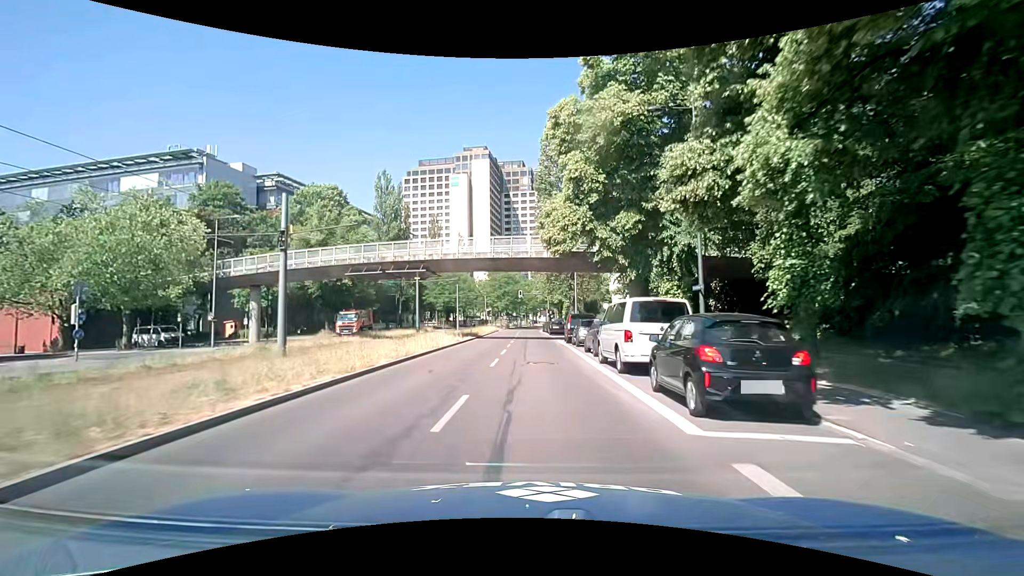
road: secondary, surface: asphalt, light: Day
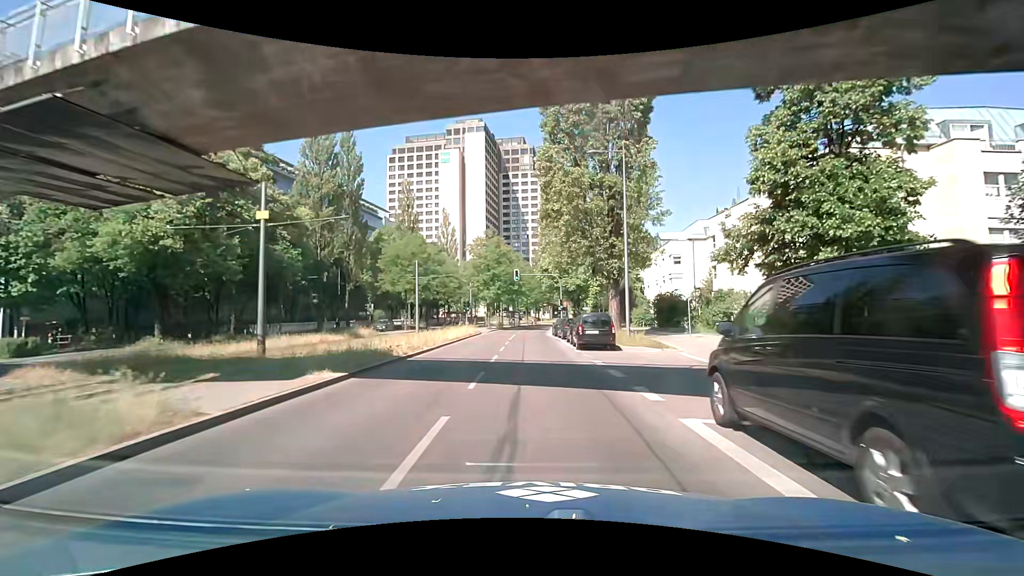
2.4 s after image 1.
(0.0, +28.1) m; +1°
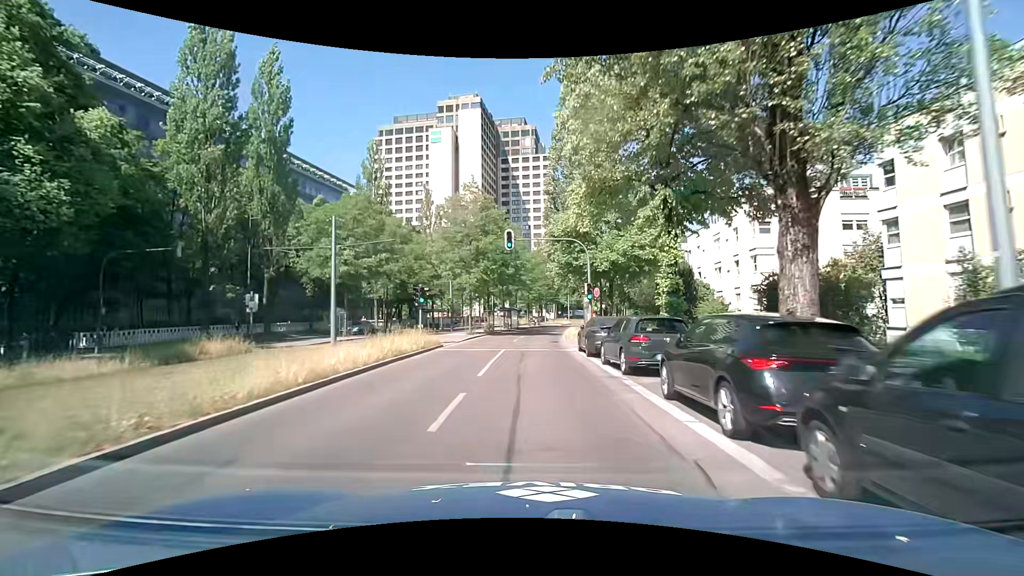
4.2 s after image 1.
(-0.6, +20.9) m; -1°
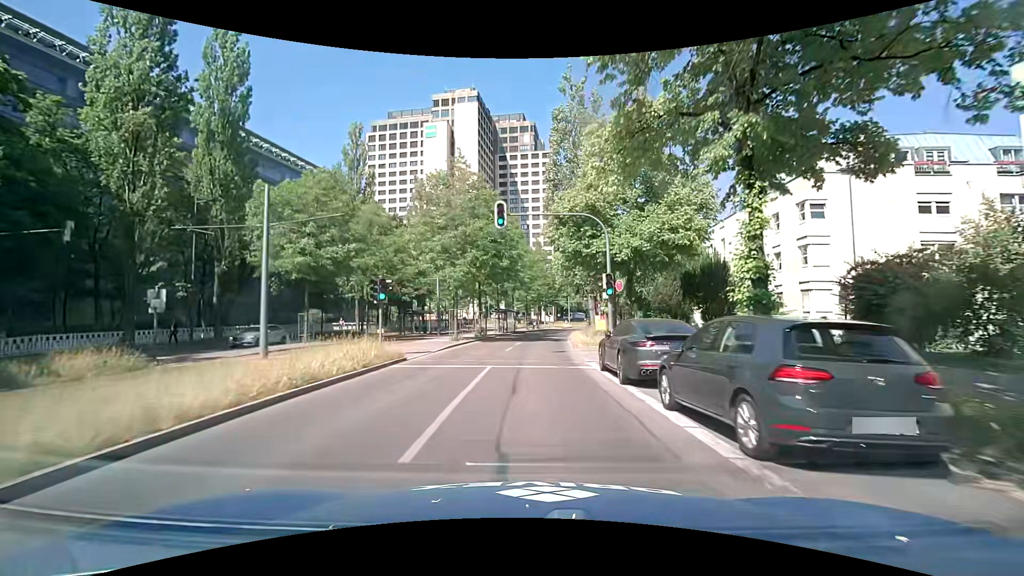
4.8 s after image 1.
(-0.1, +6.9) m; -1°
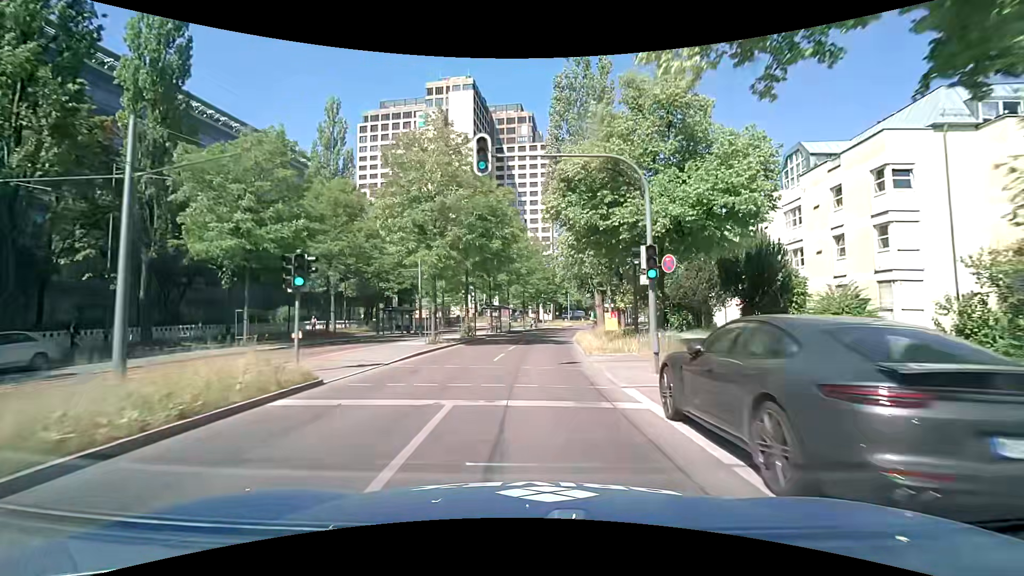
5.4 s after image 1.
(0.0, +6.9) m; 0°
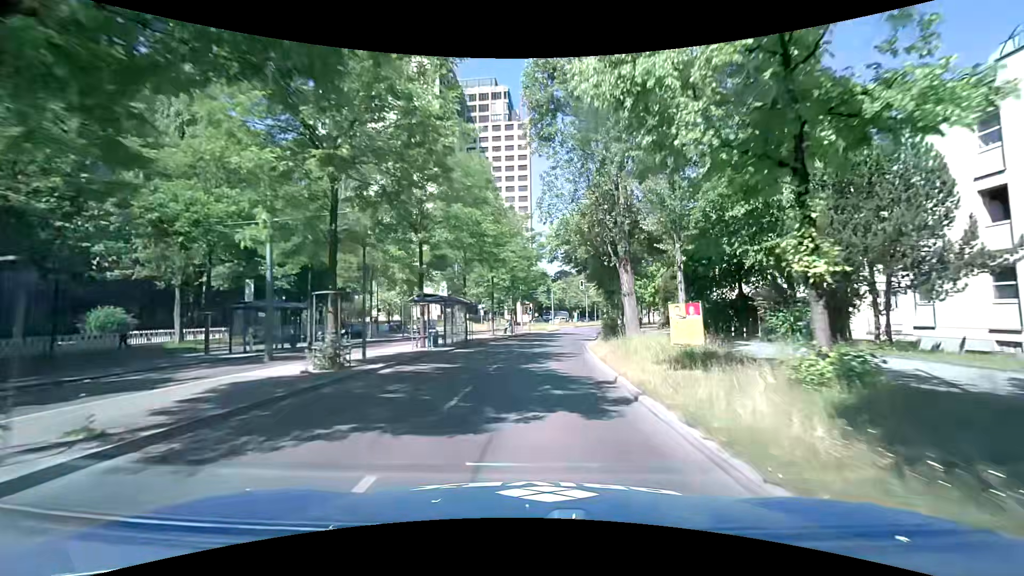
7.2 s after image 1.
(+0.4, +21.2) m; +3°
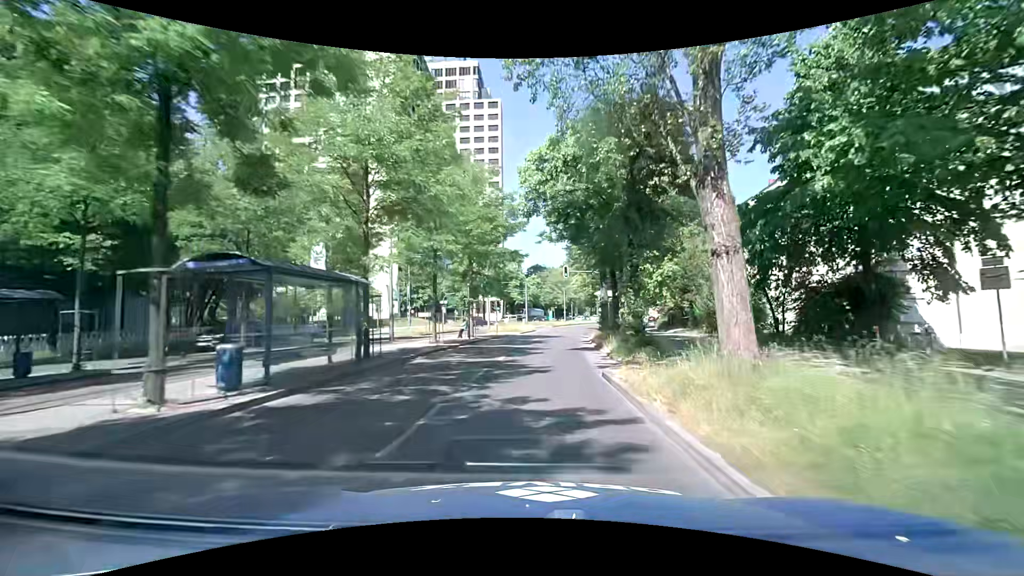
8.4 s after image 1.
(+0.3, +14.6) m; +3°
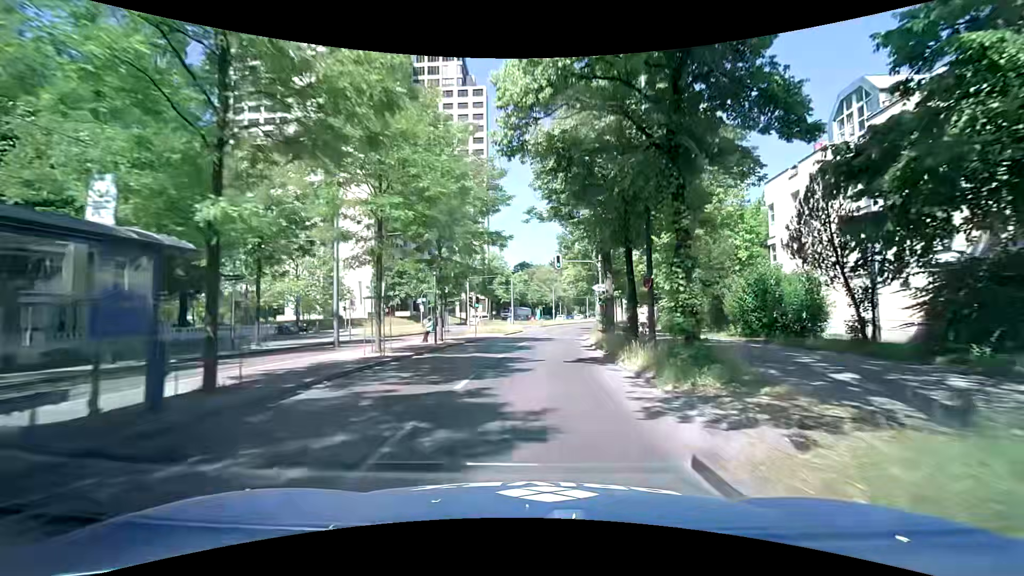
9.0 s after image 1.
(+0.1, +7.3) m; +2°
(0, +10) (0, +20) (+1, +30) (+2, +40) (+3, +50) (+5, +60) (+7, +70) (+9, +79) (+11, +89) (+14, +99) m
